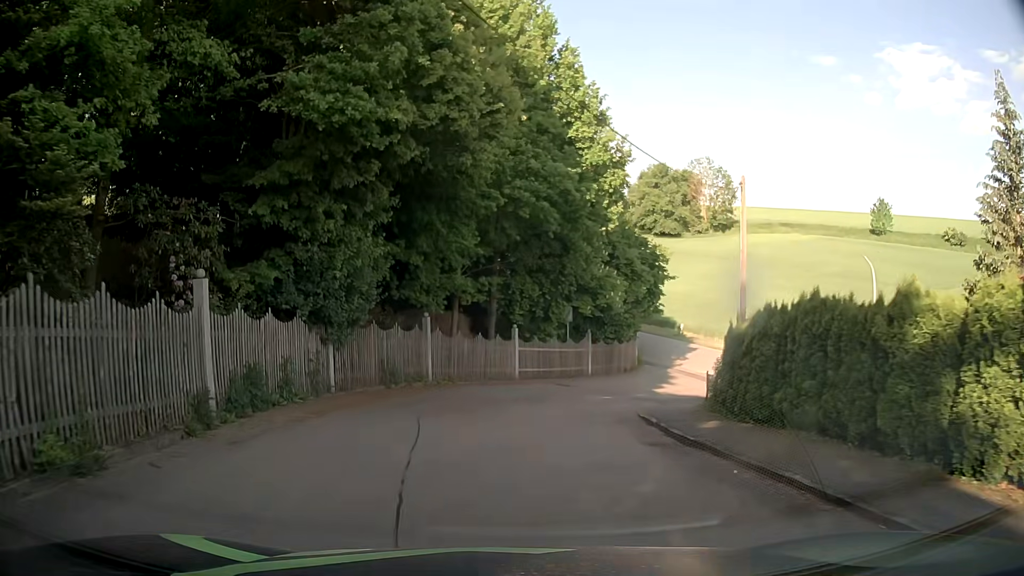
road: residential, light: Day
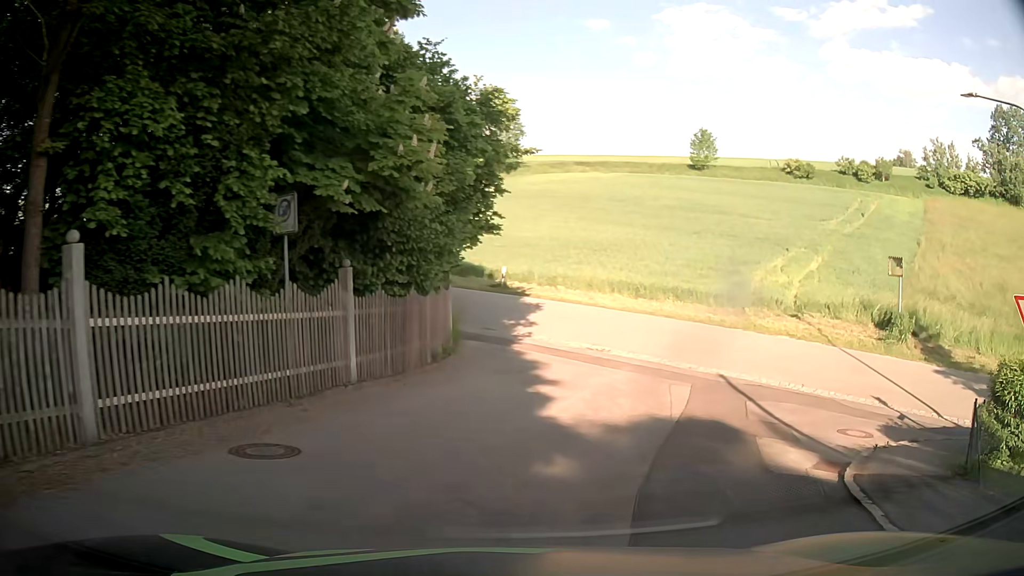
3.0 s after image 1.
(+1.6, +20.1) m; +22°
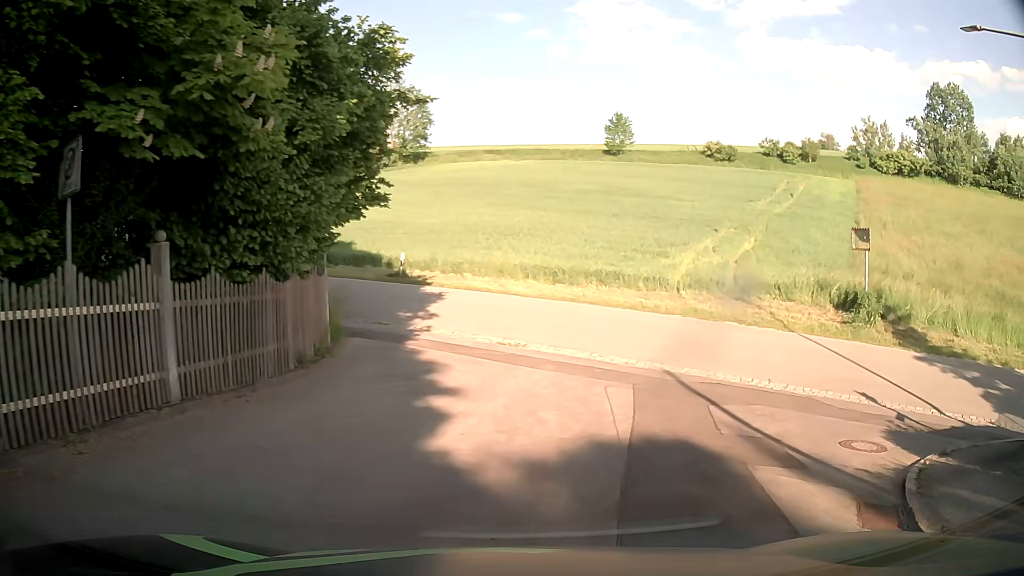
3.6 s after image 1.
(+0.1, +3.5) m; +6°
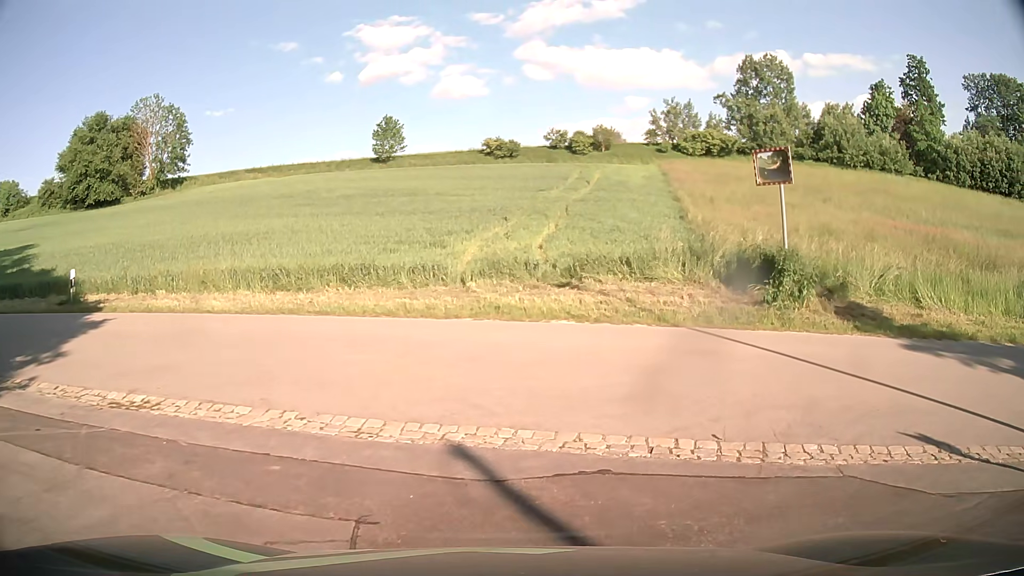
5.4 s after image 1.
(+1.3, +8.5) m; +19°
